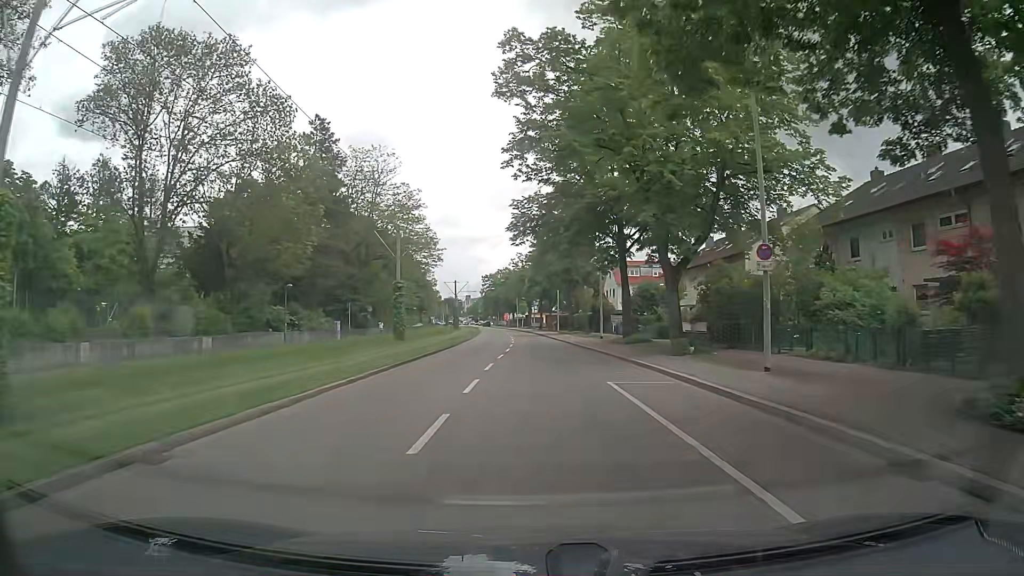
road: tertiary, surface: asphalt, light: Day
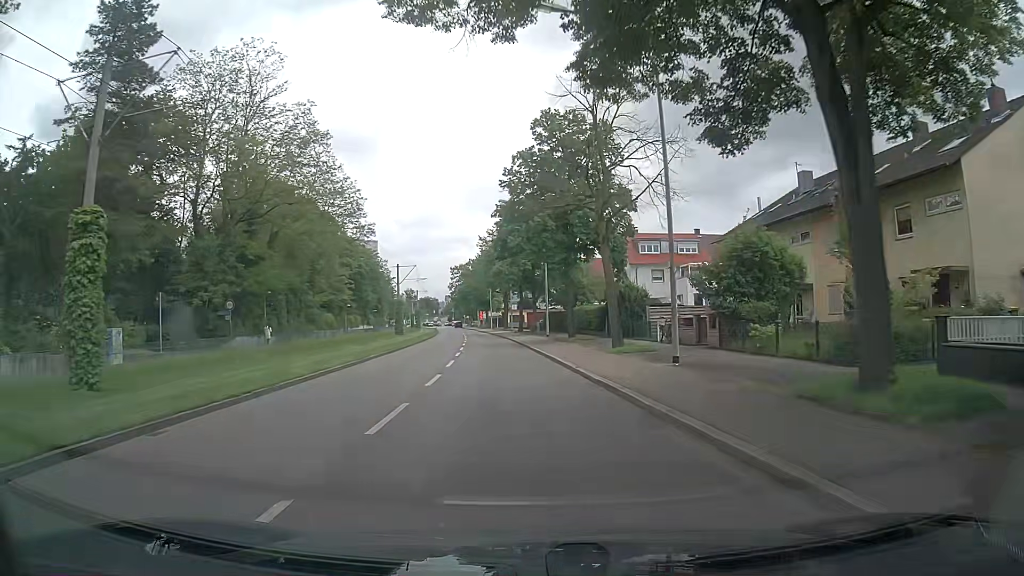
(+0.5, +28.9) m; +2°
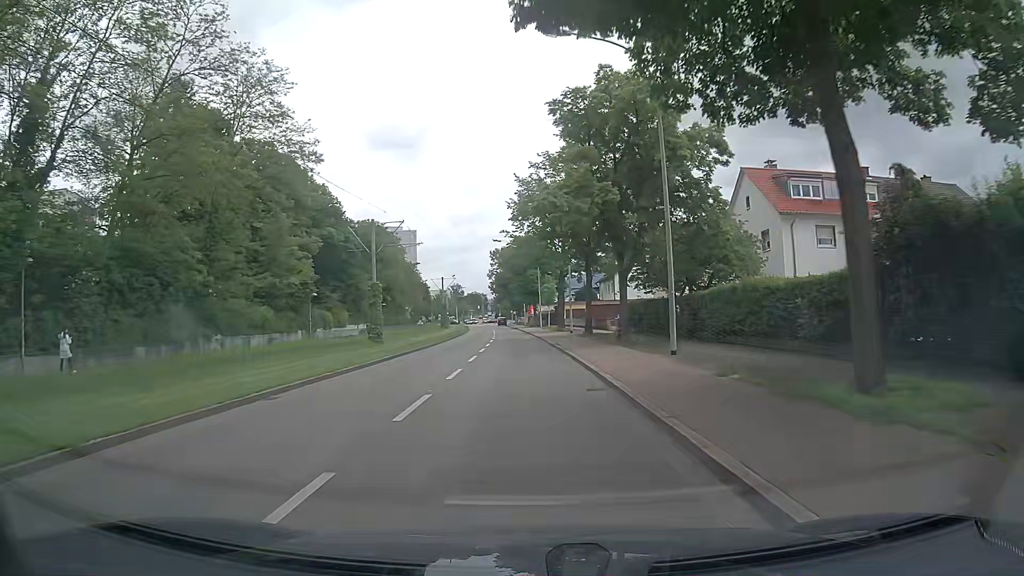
(-1.3, +29.2) m; -5°
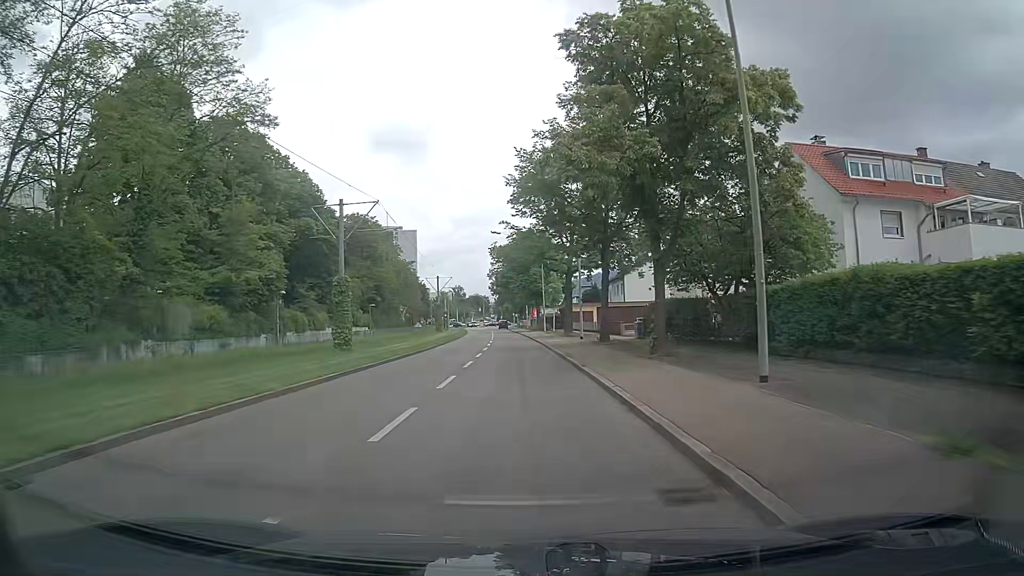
(0.0, +7.3) m; -1°
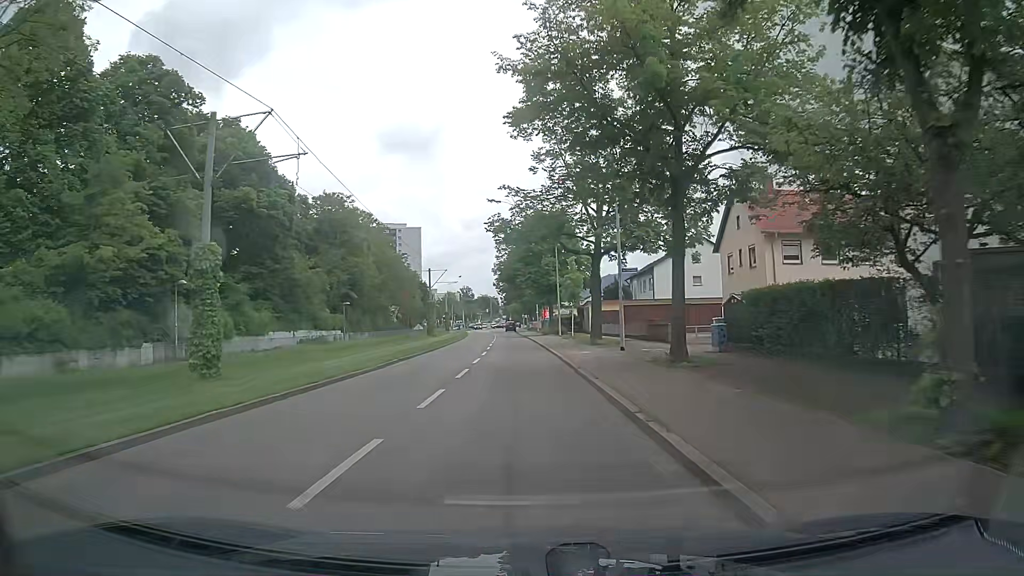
(+0.2, +14.7) m; +1°
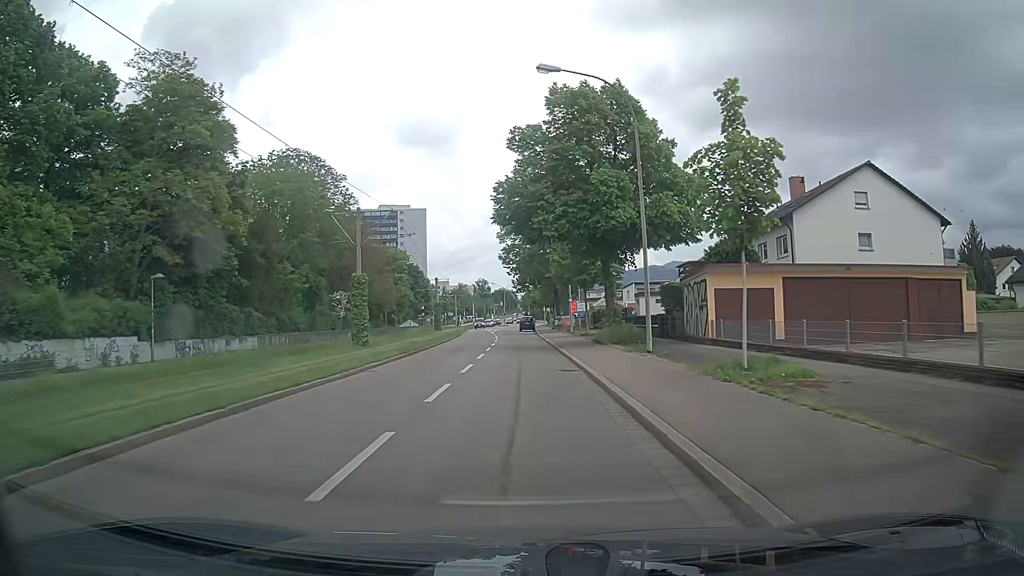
(-0.8, +36.0) m; -2°
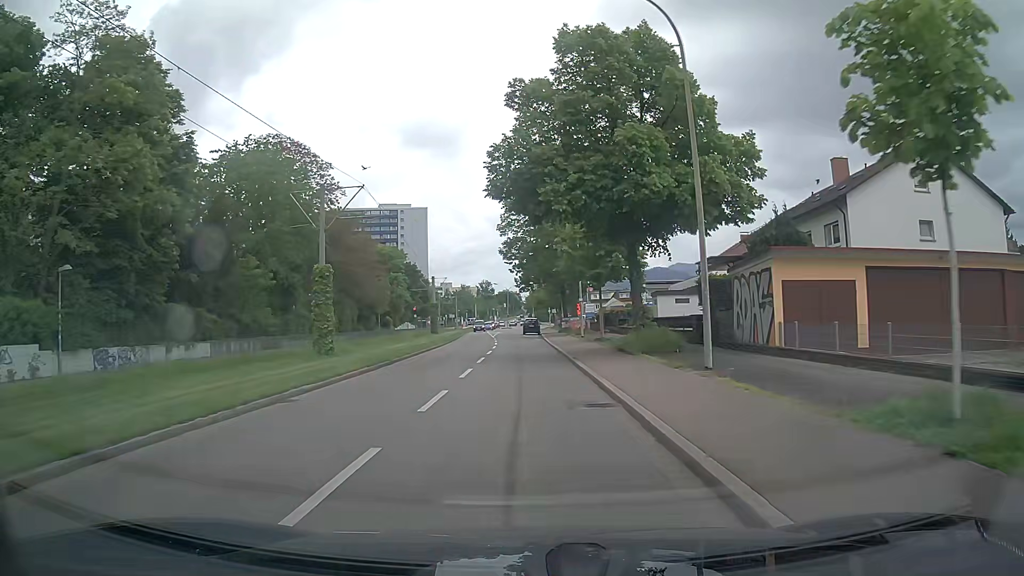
(-0.1, +6.9) m; -1°
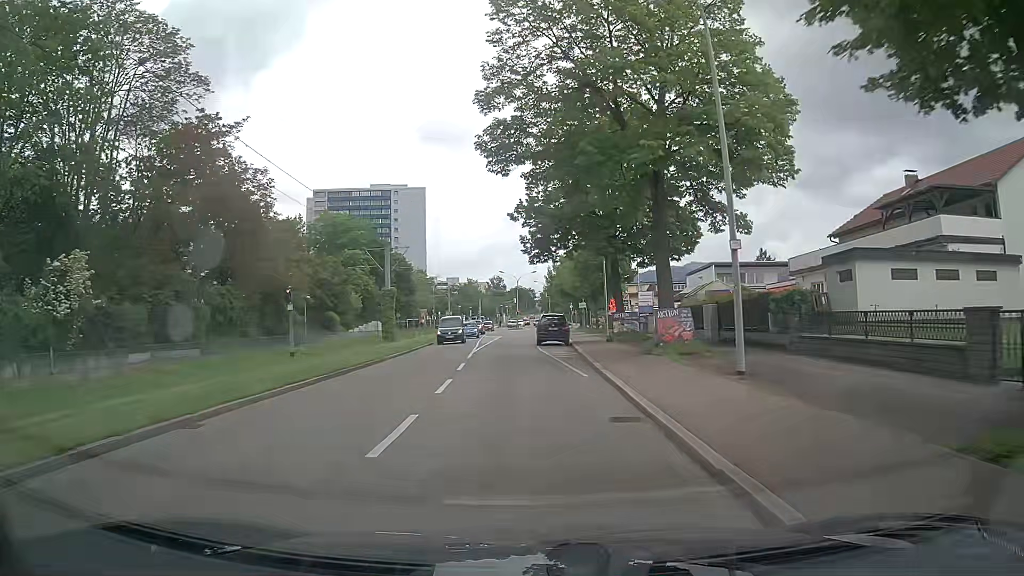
(-0.4, +33.5) m; -1°
(0, +10) (-1, +20) (-1, +30) (-2, +40) (-2, +50) (-1, +60) (-1, +70) (0, +80) (+1, +90) (+2, +100) m
